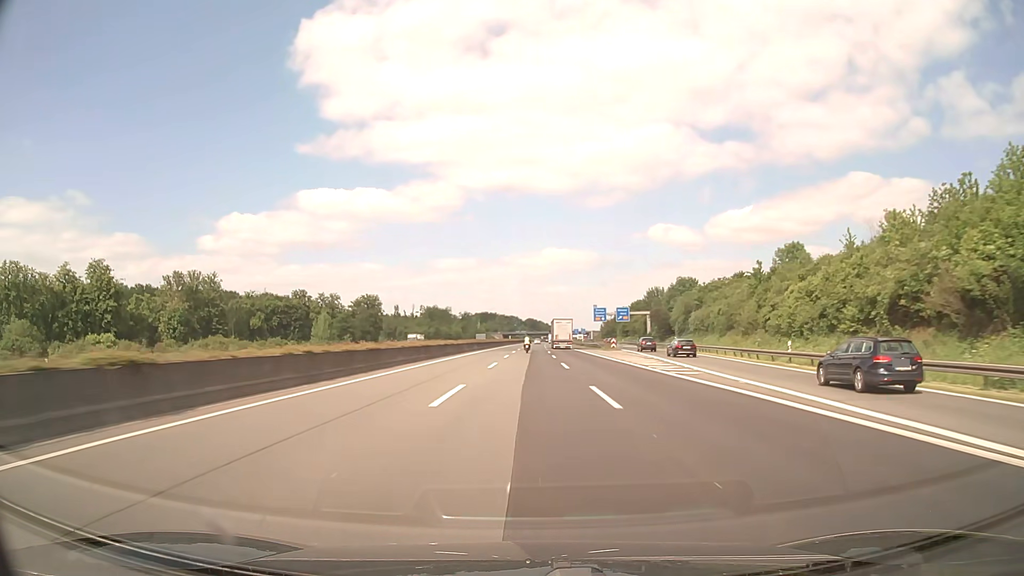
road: motorway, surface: asphalt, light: Day
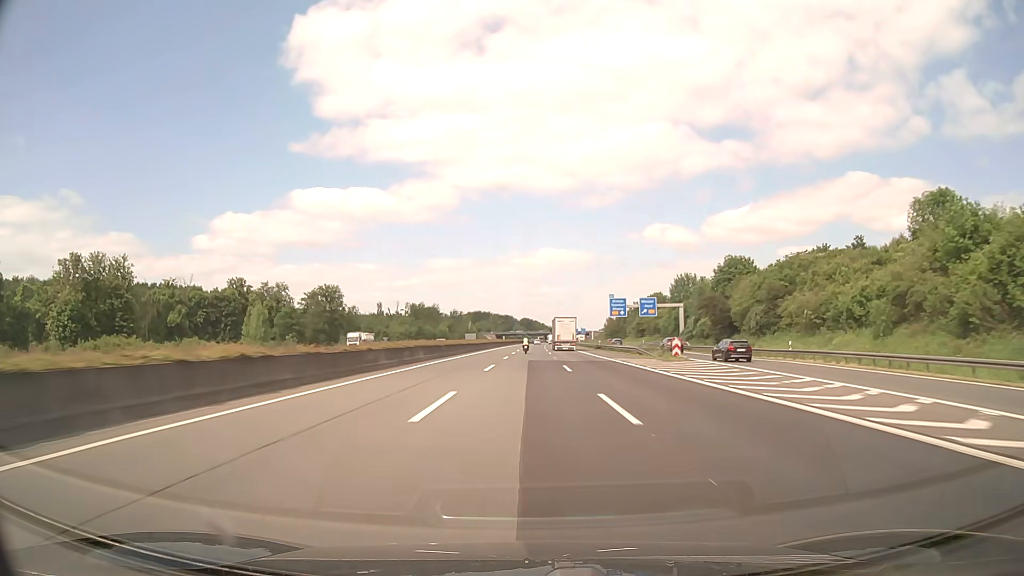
(+0.1, +38.1) m; 0°
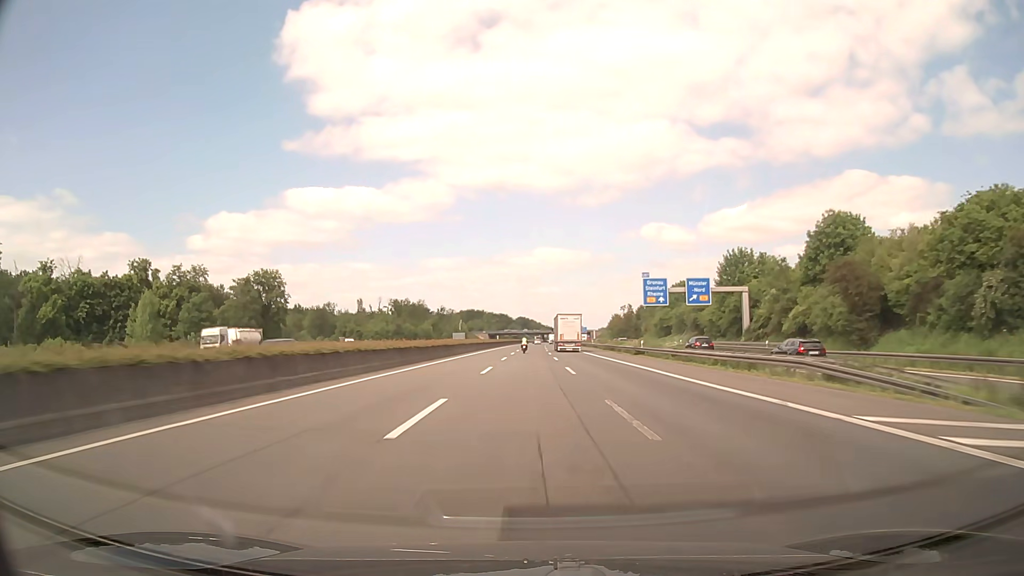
(+0.2, +38.1) m; 0°
(0, +10) (0, +20) (0, +30) (0, +40) (0, +50) (0, +60) (+1, +70) (+1, +80) (+1, +90) (+1, +100) m
